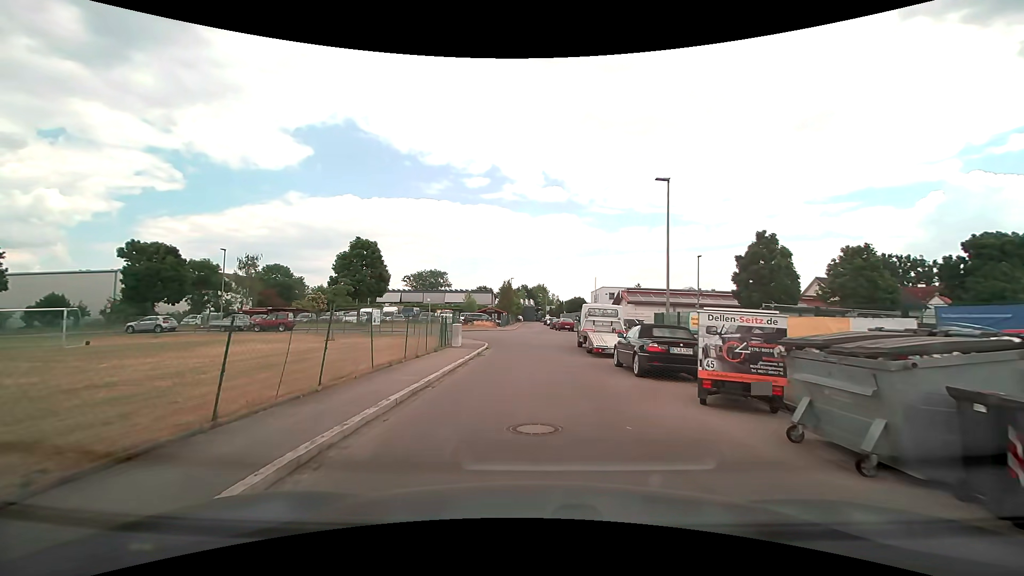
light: Day
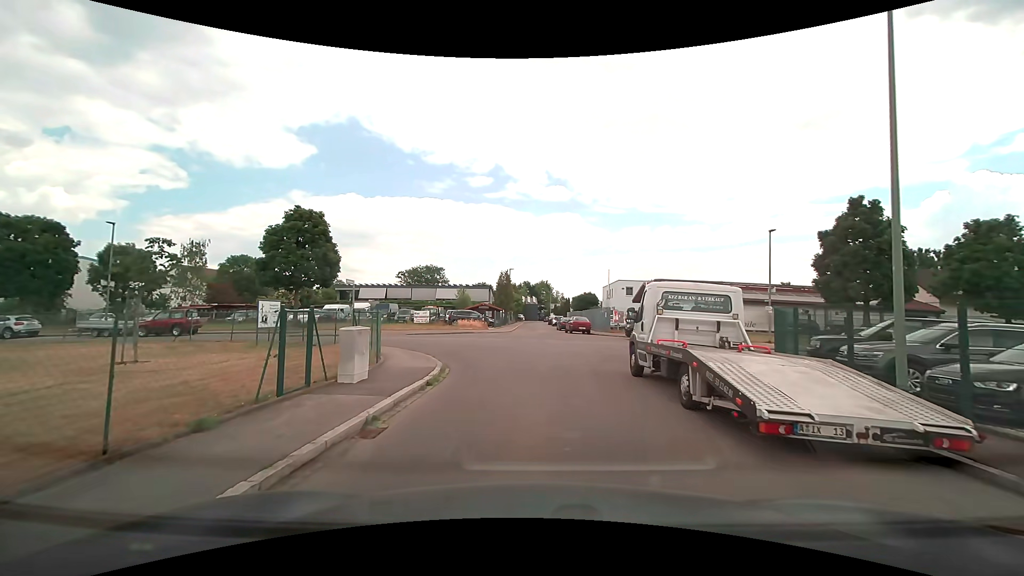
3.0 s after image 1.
(+0.1, +13.5) m; 0°
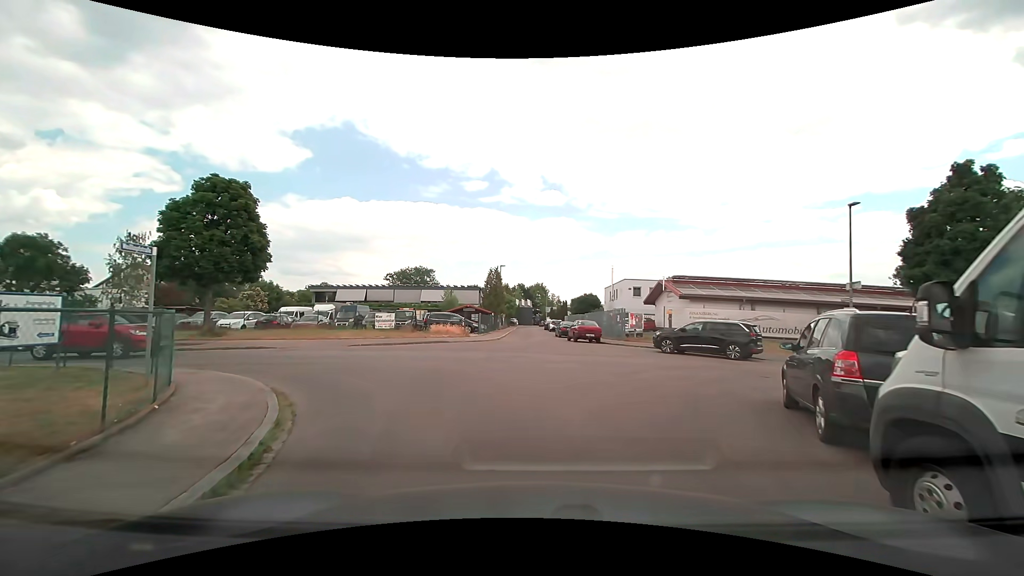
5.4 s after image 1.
(0.0, +9.0) m; +1°
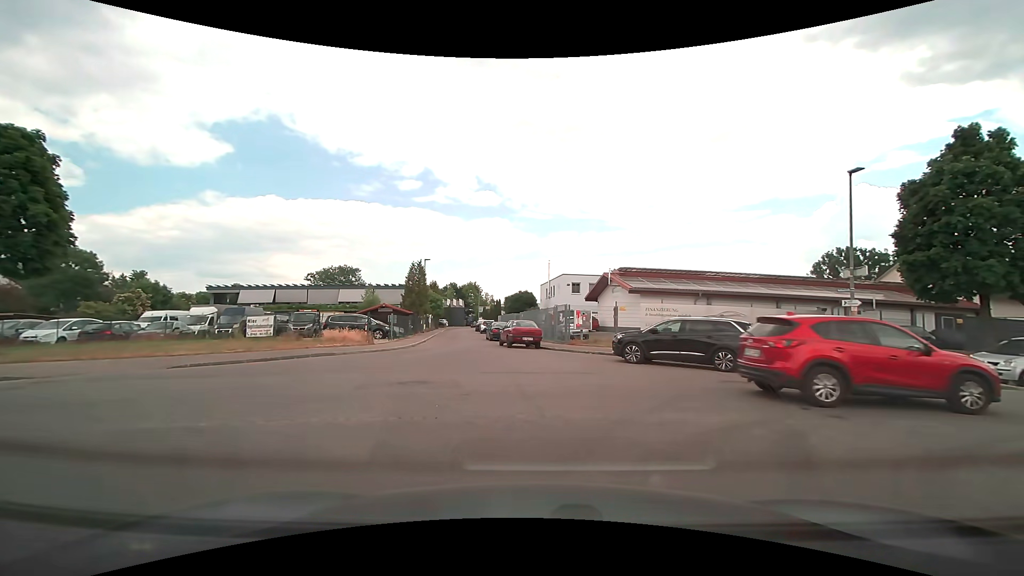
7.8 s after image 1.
(+0.2, +6.7) m; +7°
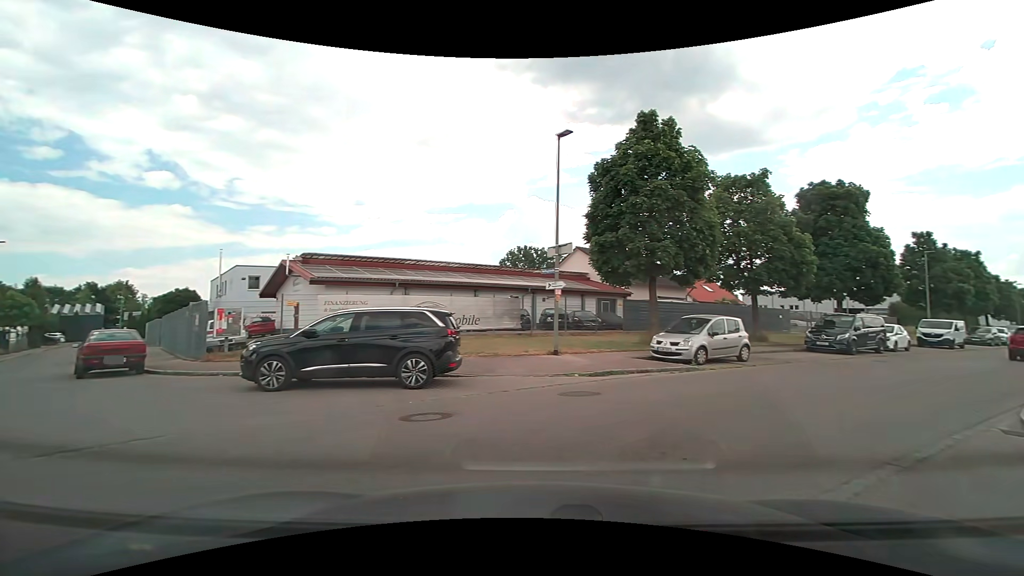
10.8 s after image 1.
(+1.4, +6.3) m; +33°
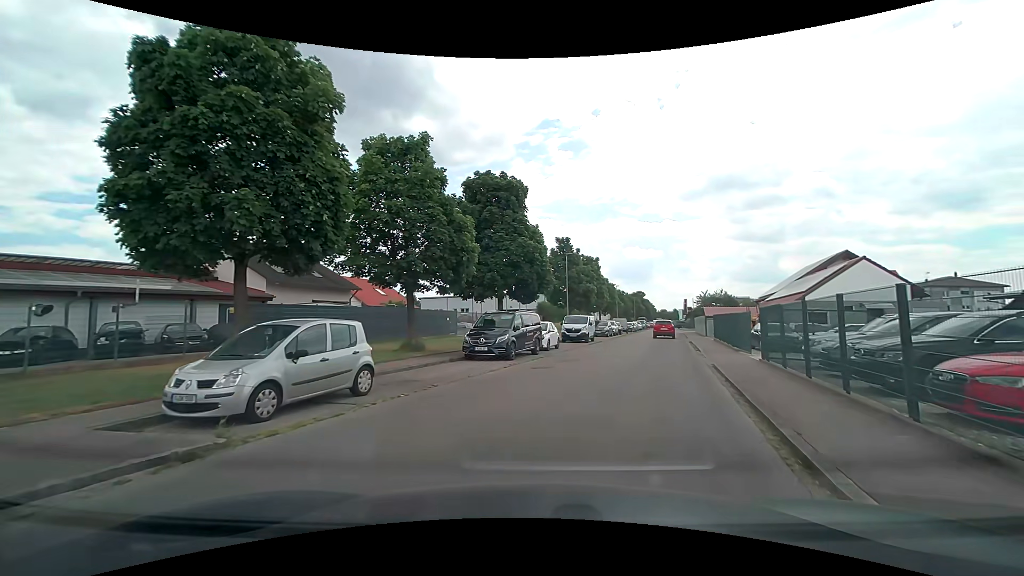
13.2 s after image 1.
(+3.3, +8.0) m; +34°
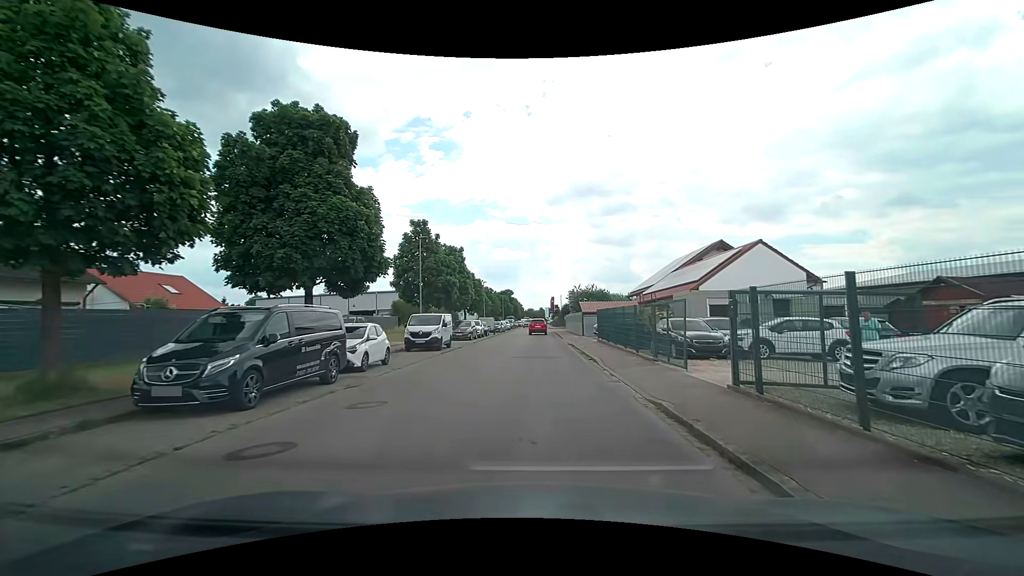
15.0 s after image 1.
(+1.4, +9.5) m; +15°
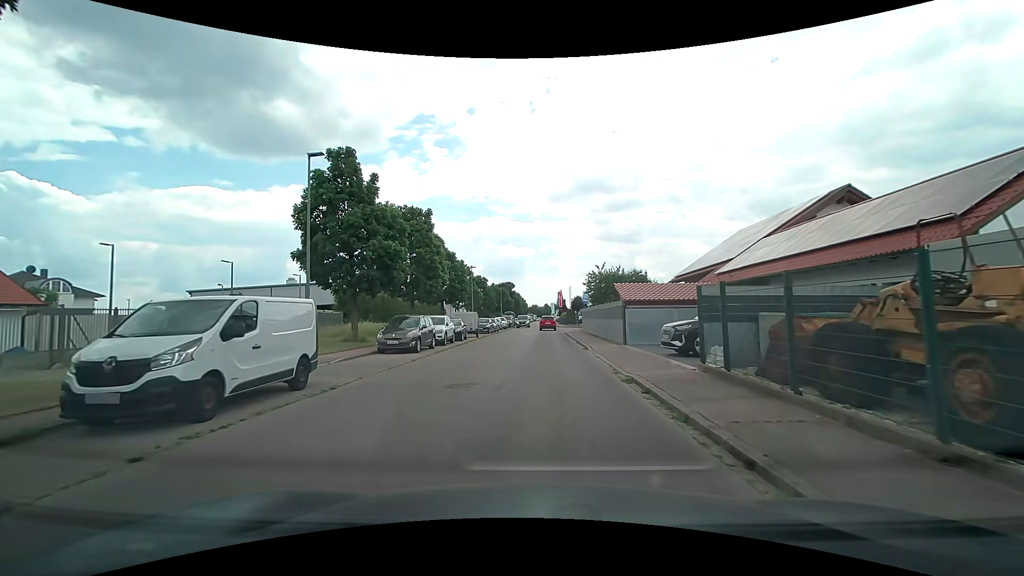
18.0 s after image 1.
(+0.2, +18.5) m; -1°
